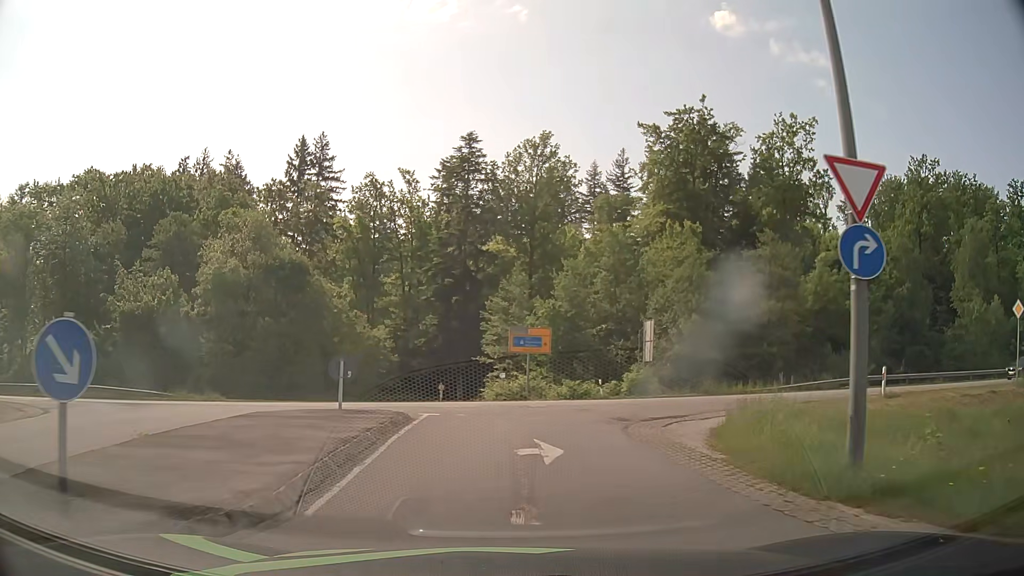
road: residential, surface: asphalt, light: Day
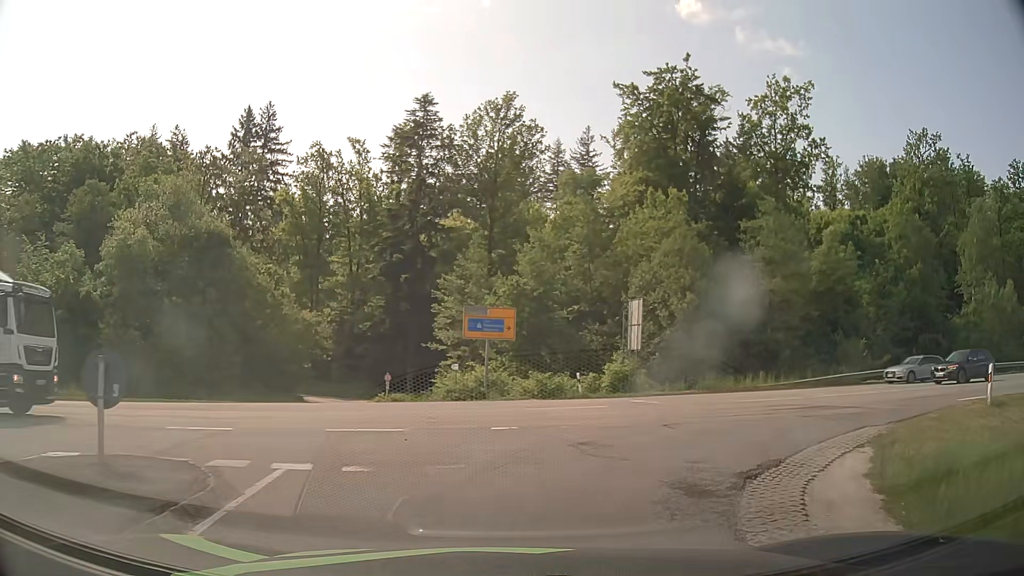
(+0.1, +7.6) m; +3°
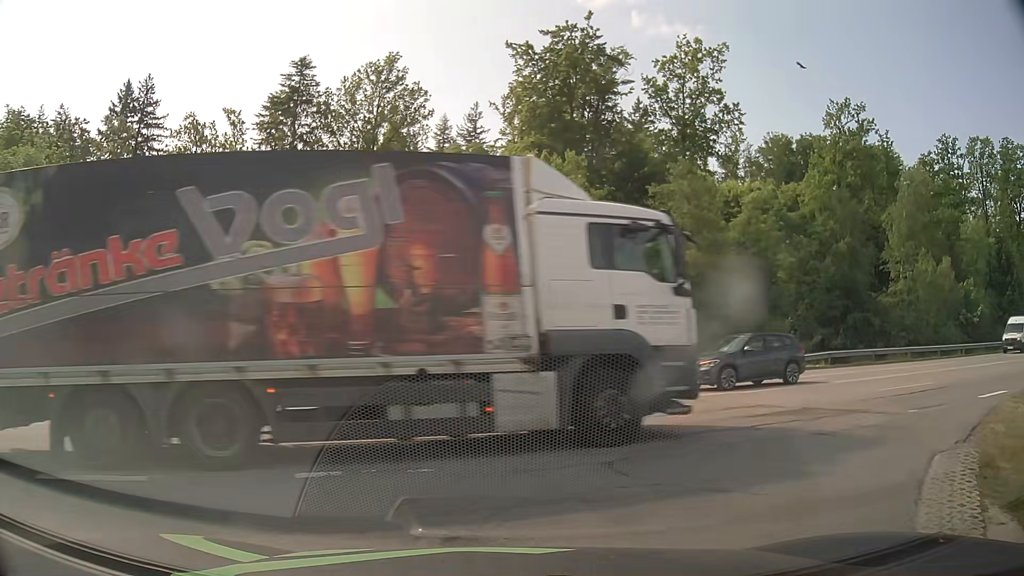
(+0.4, +5.2) m; +9°
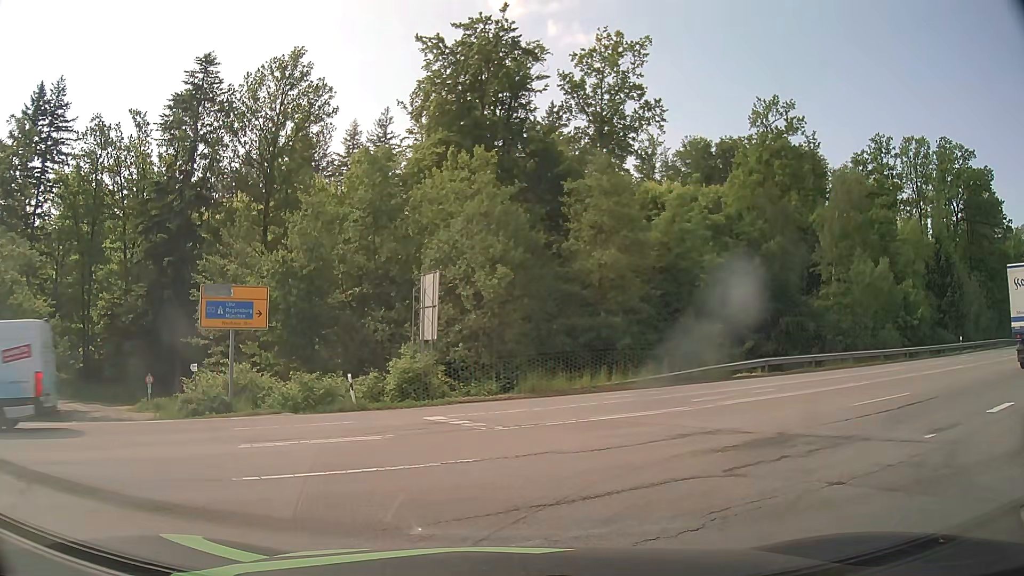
(+0.2, +2.9) m; +7°
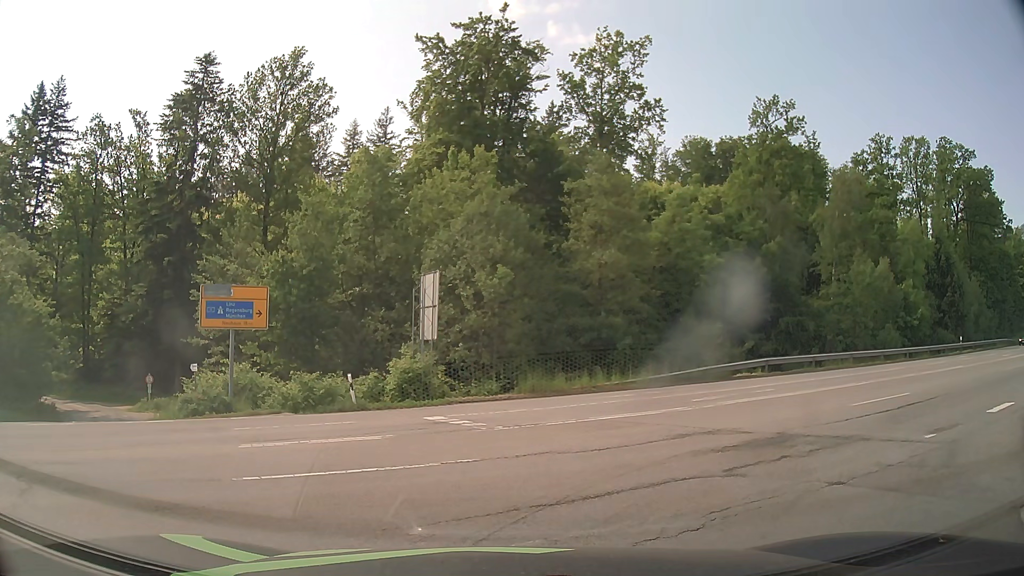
(0.0, 0.0) m; 0°
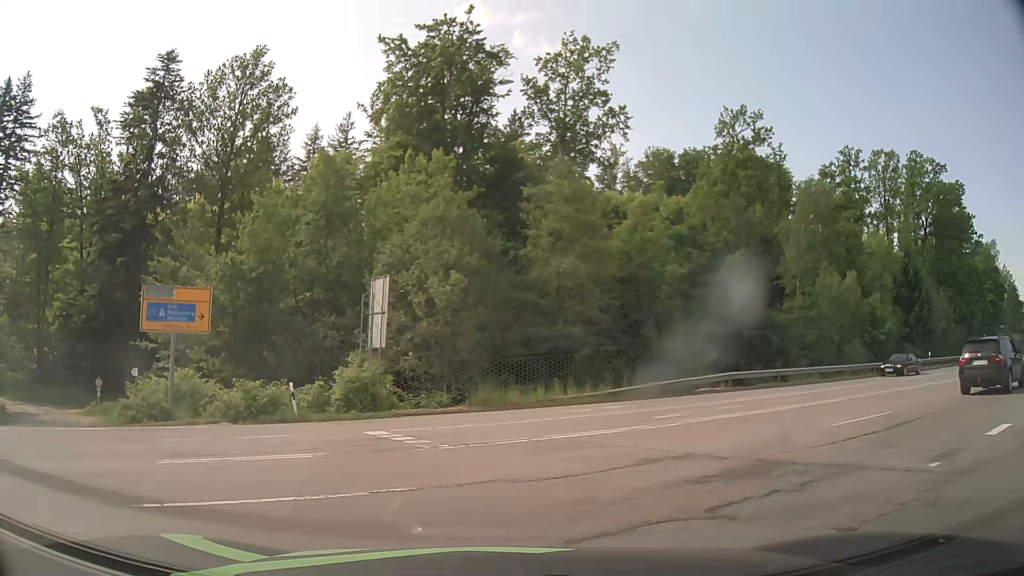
(0.0, +1.4) m; +3°
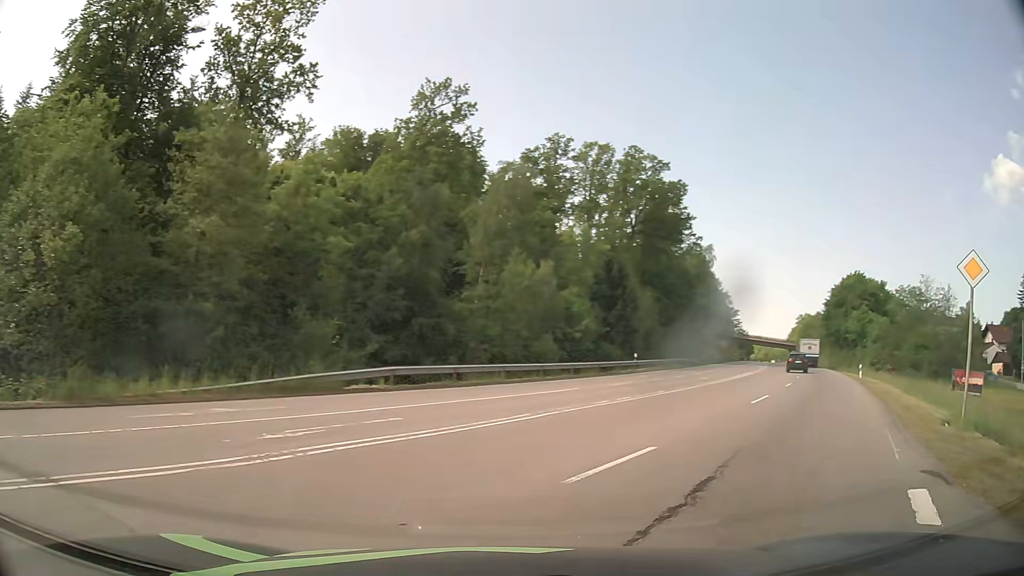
(+1.5, +6.2) m; +26°
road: secondary
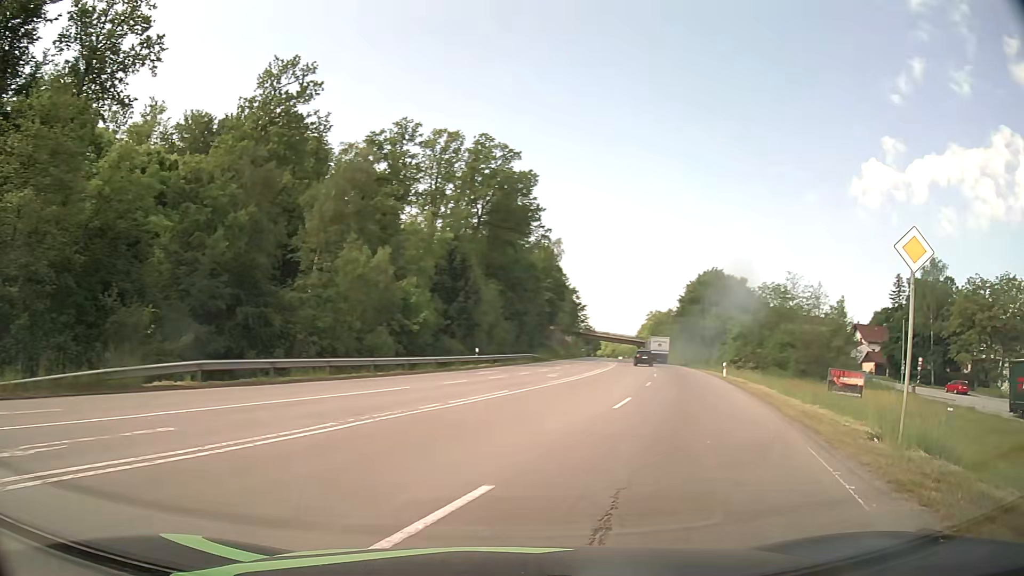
(+0.5, +3.3) m; +15°
(+2, +10) (+5, +19) (+8, +29) (+11, +38) (+13, +48) (+16, +58) (+18, +68) (+20, +77) (+22, +87) (+23, +97) m
